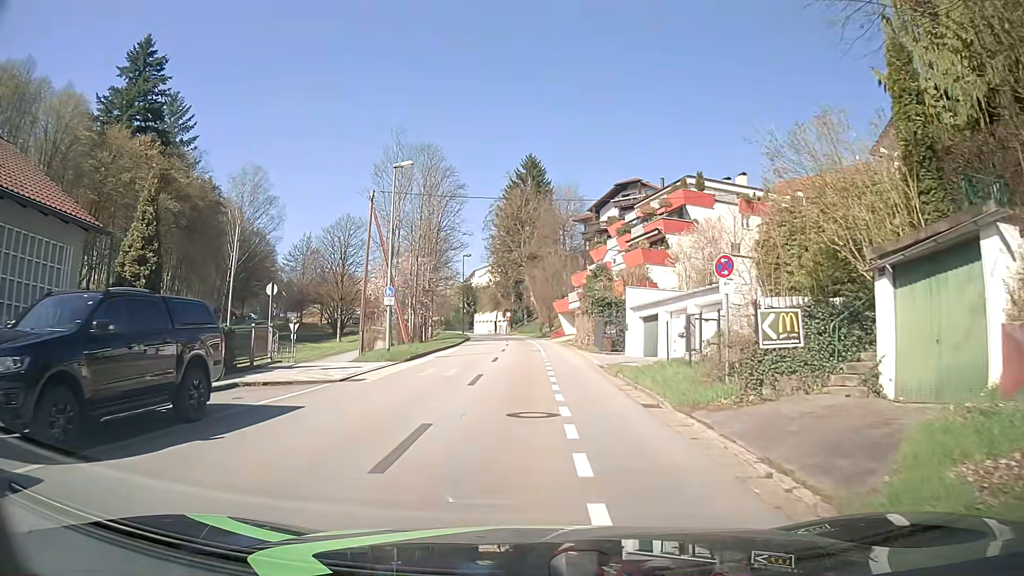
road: tertiary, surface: asphalt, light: Day
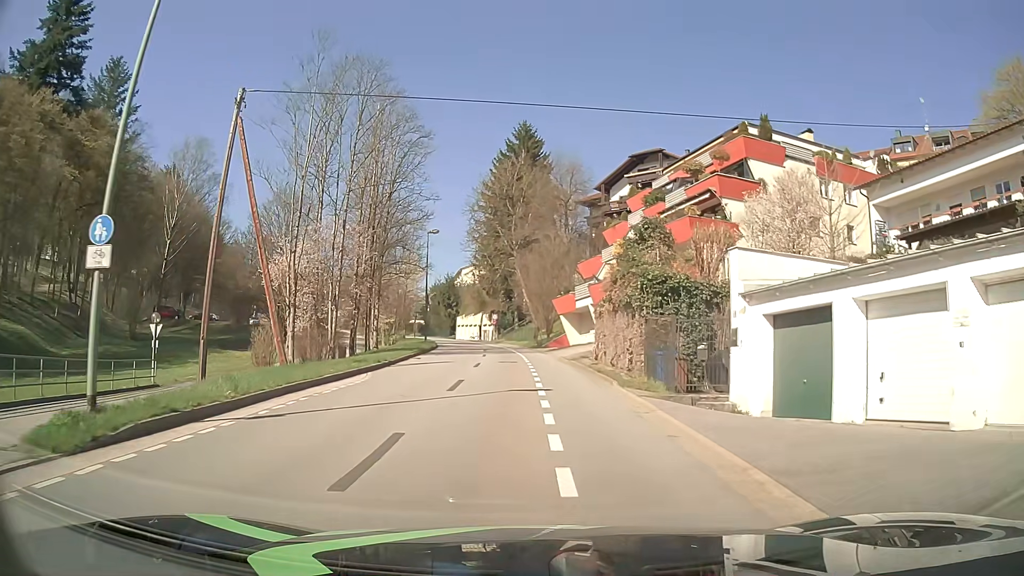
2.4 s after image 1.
(-0.1, +18.7) m; 0°
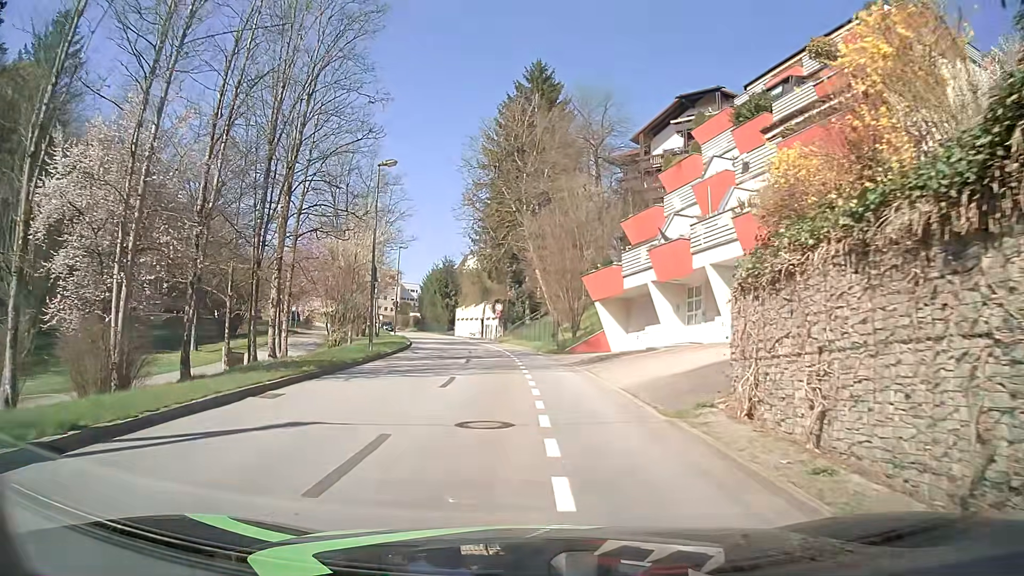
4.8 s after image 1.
(-0.1, +18.5) m; -1°
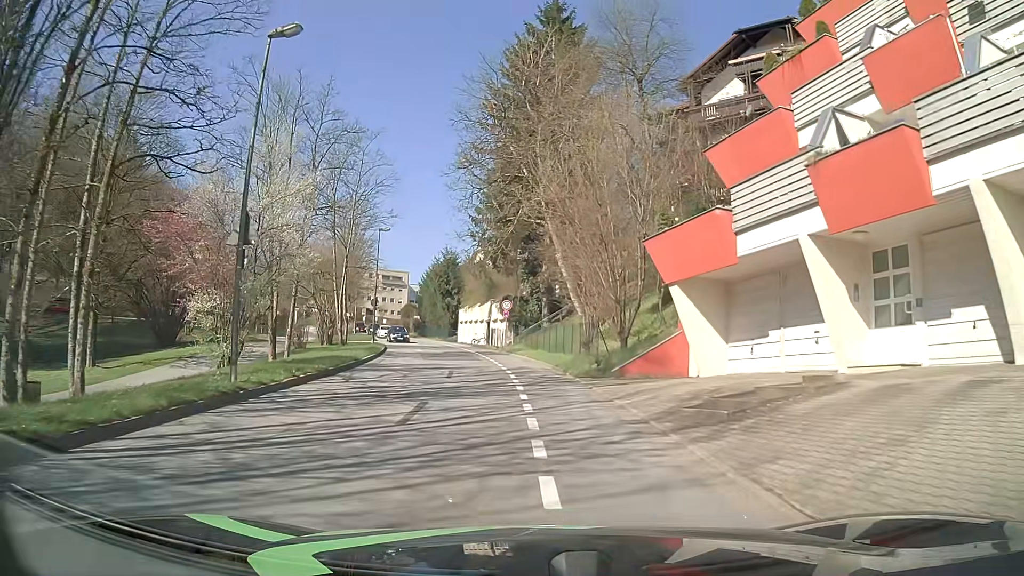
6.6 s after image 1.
(-0.3, +13.9) m; -3°
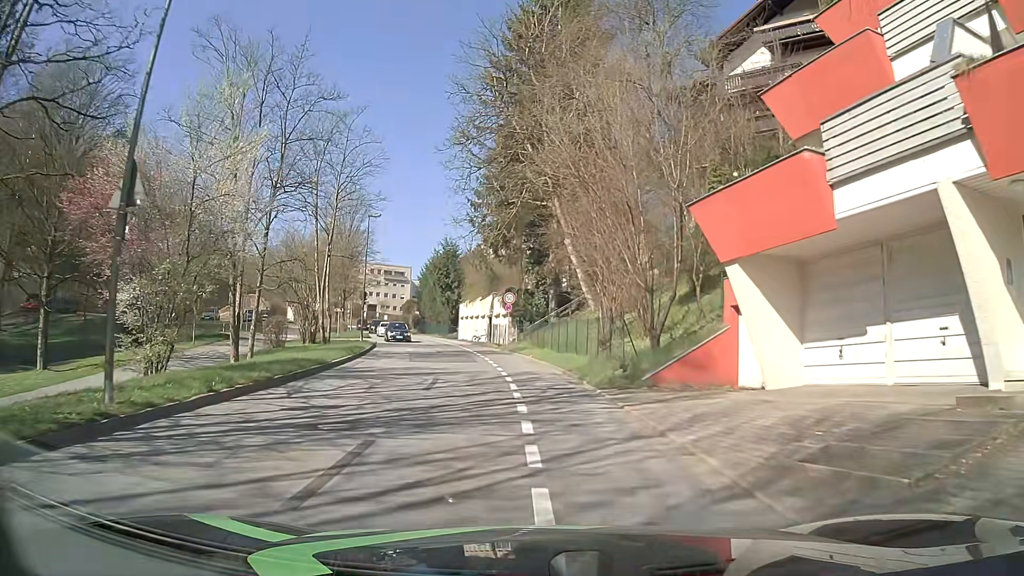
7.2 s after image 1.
(0.0, +4.6) m; +1°
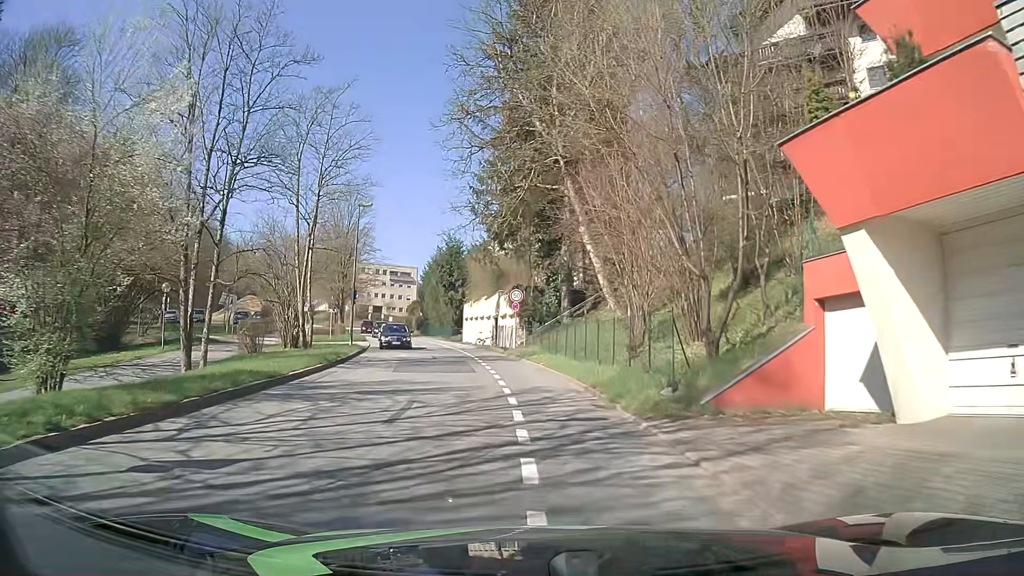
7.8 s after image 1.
(-0.1, +4.6) m; -1°
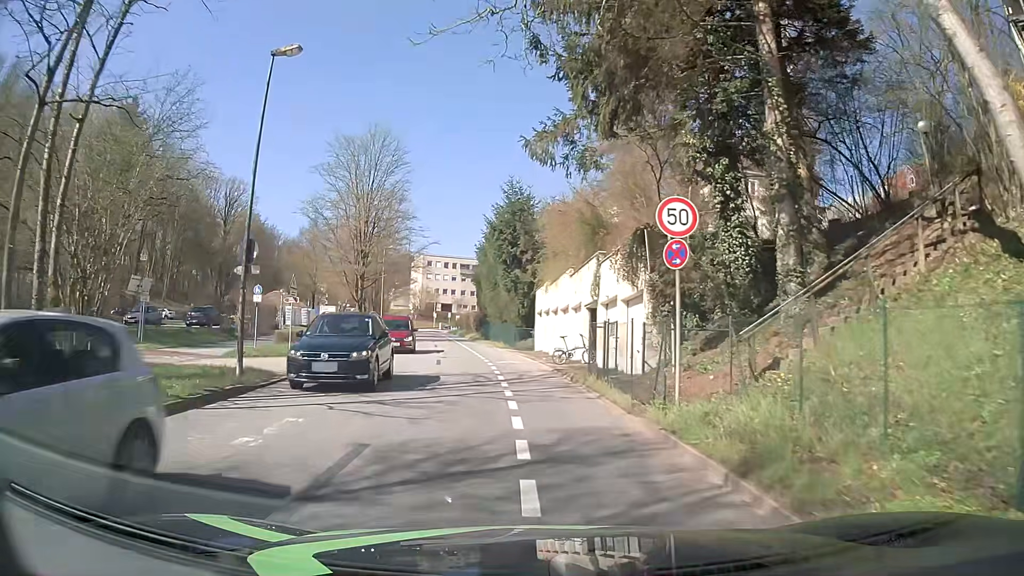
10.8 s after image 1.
(-1.4, +23.1) m; -7°
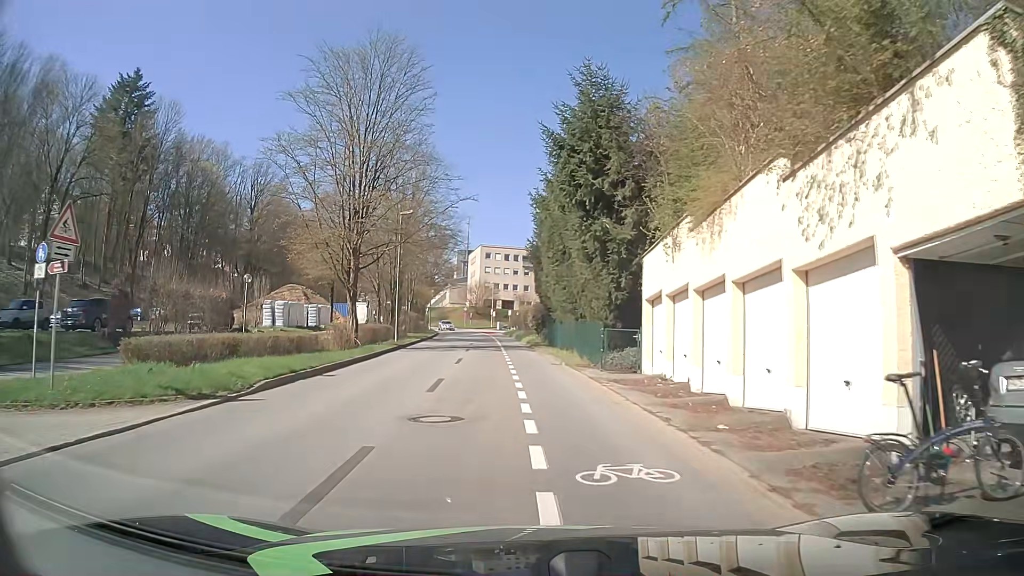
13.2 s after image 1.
(-0.9, +18.6) m; -6°
(0, +10) (-1, +20) (-1, +30) (-2, +40) (-2, +50) (-3, +60) (-4, +70) (-6, +80) (-8, +89) (-11, +99) m
